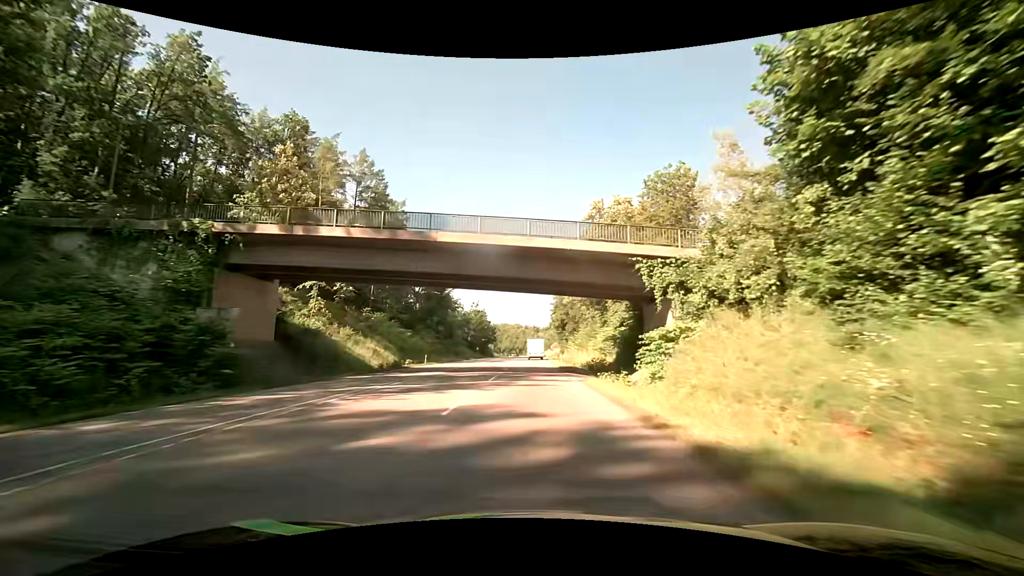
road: secondary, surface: asphalt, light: Day
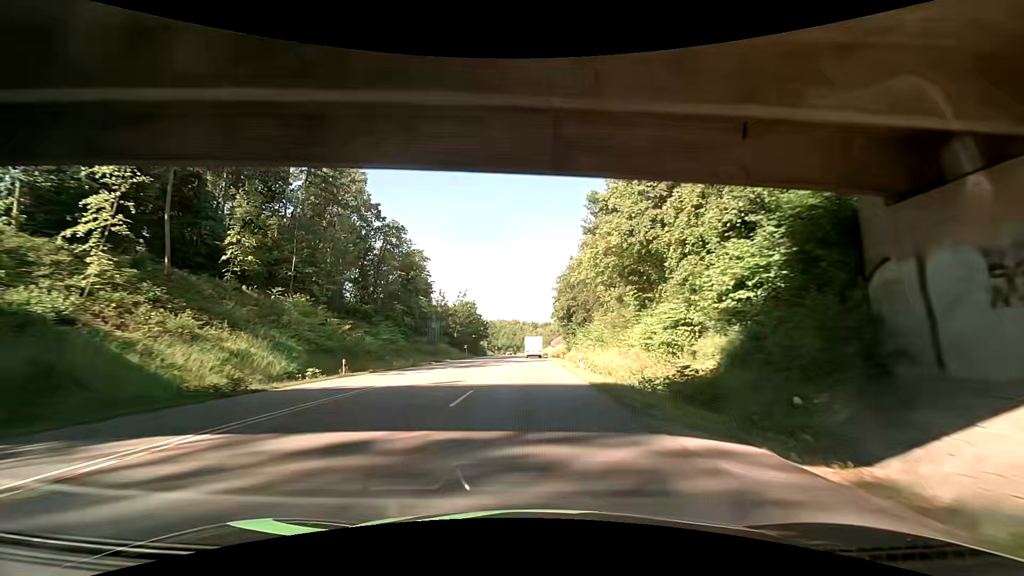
(+0.1, +21.9) m; 0°
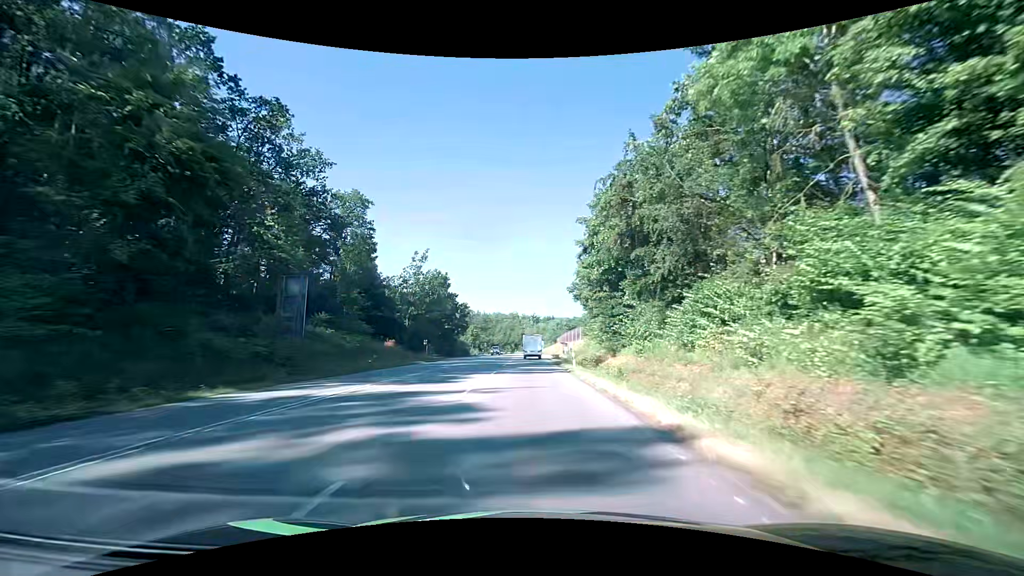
(-0.2, +45.1) m; 0°
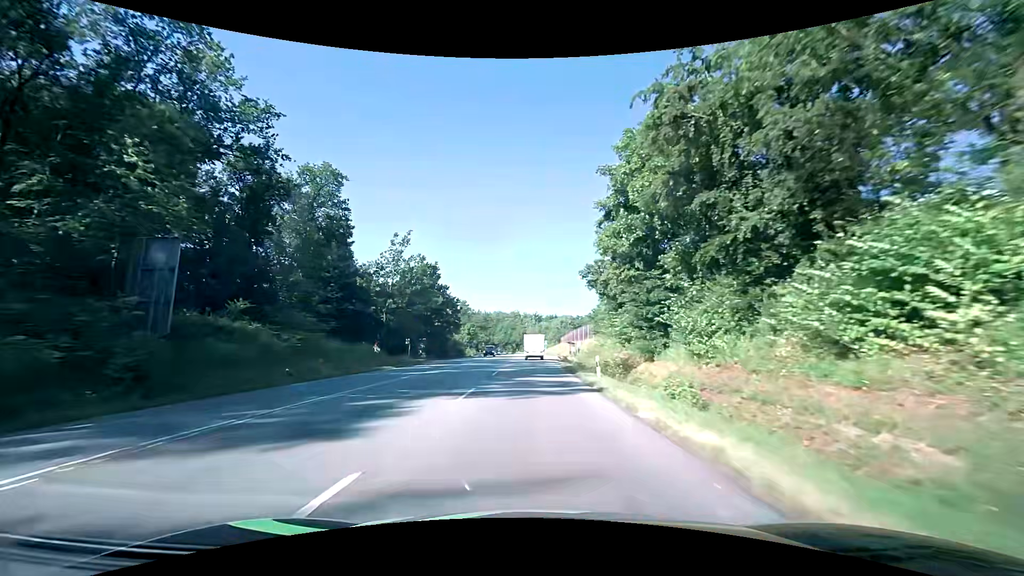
(0.0, +11.5) m; 0°
